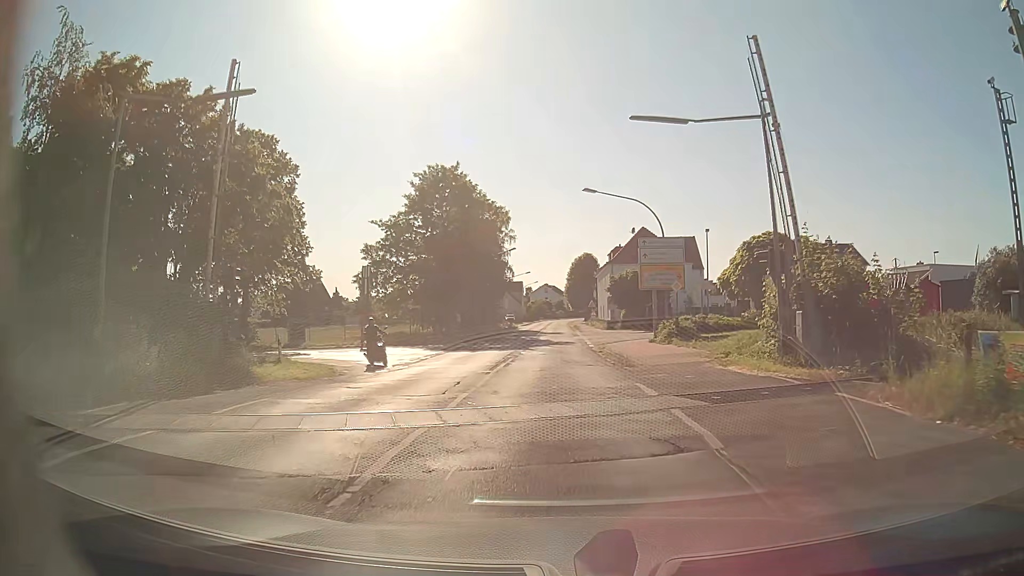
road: secondary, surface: asphalt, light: Day
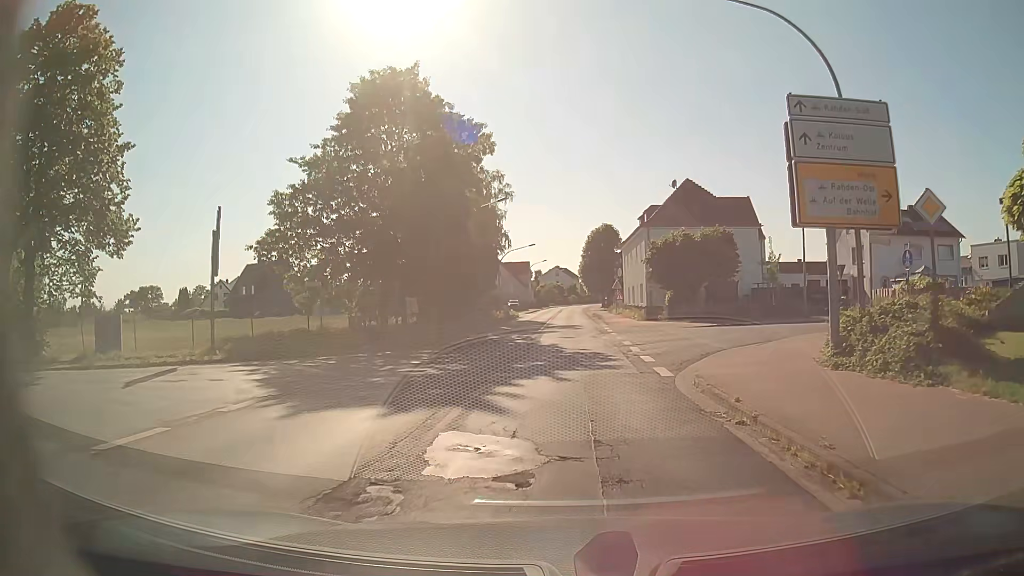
(-0.1, +20.8) m; -2°
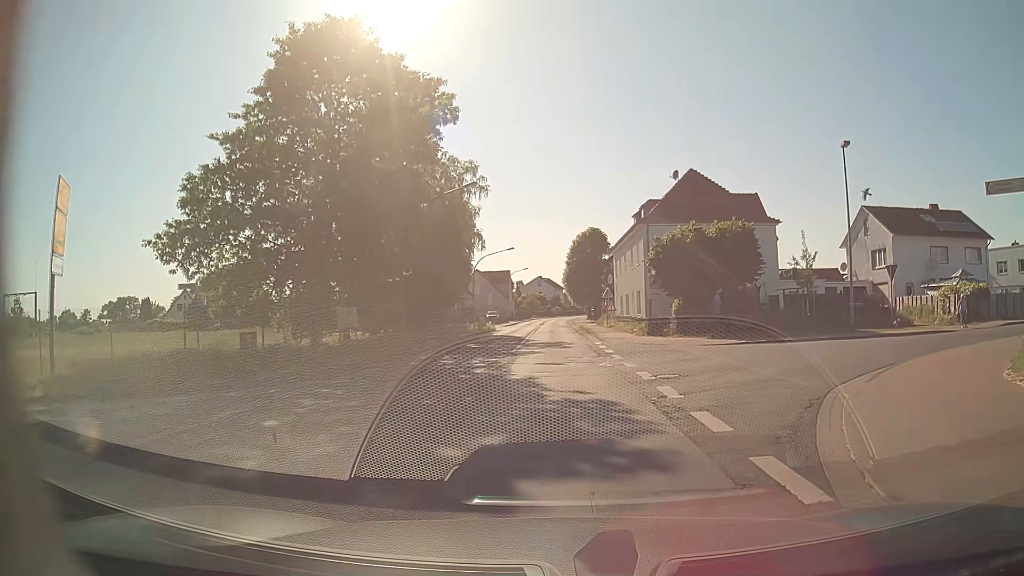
(+0.2, +8.2) m; +3°
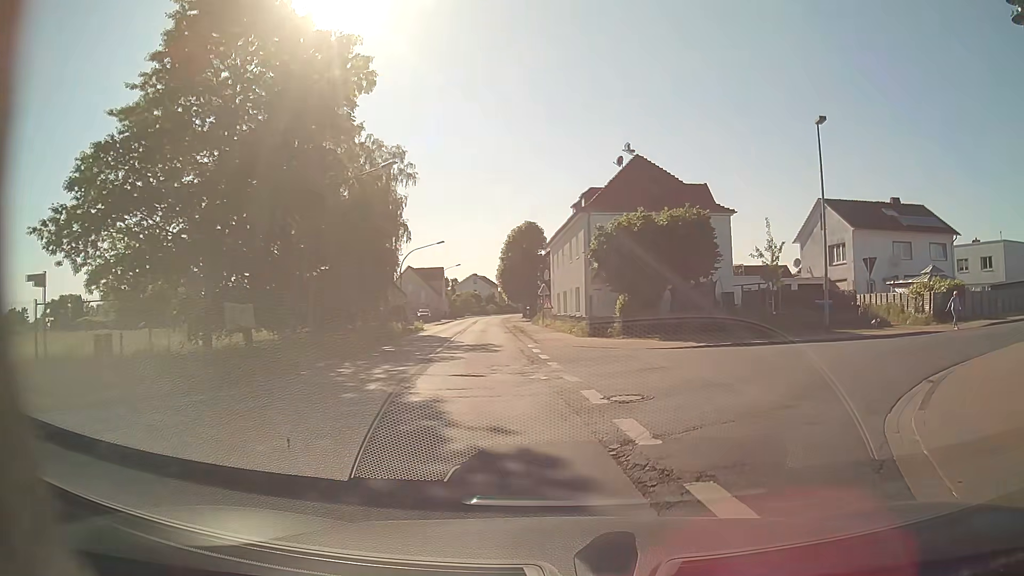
(+0.1, +4.0) m; +4°
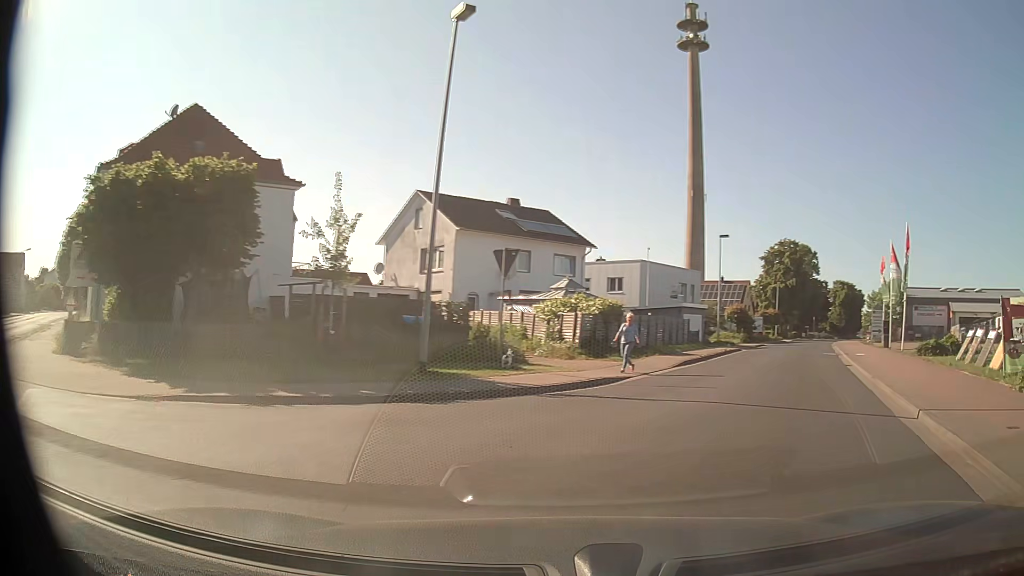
(+2.8, +11.3) m; +33°
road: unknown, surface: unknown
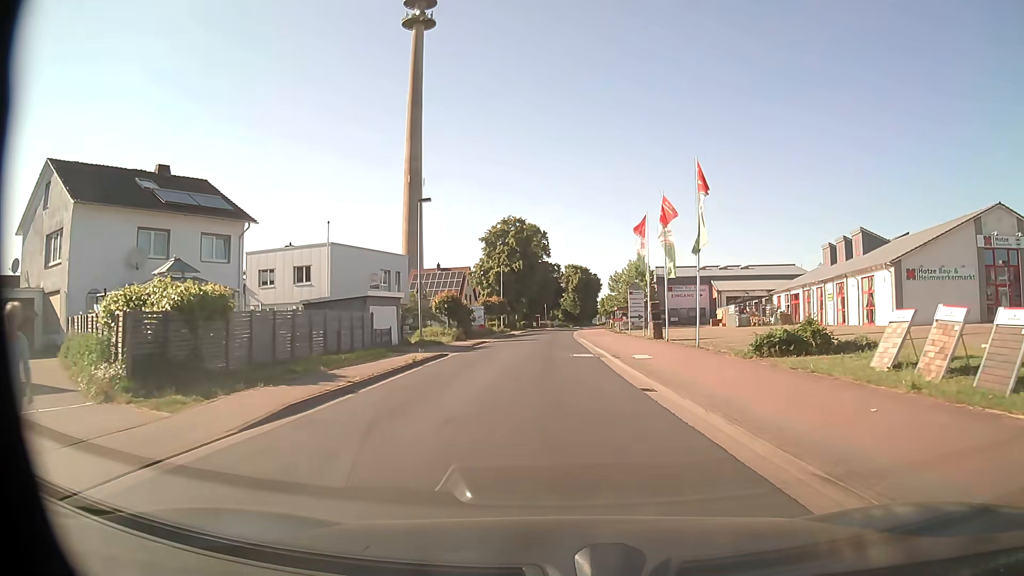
(+4.2, +12.5) m; +26°
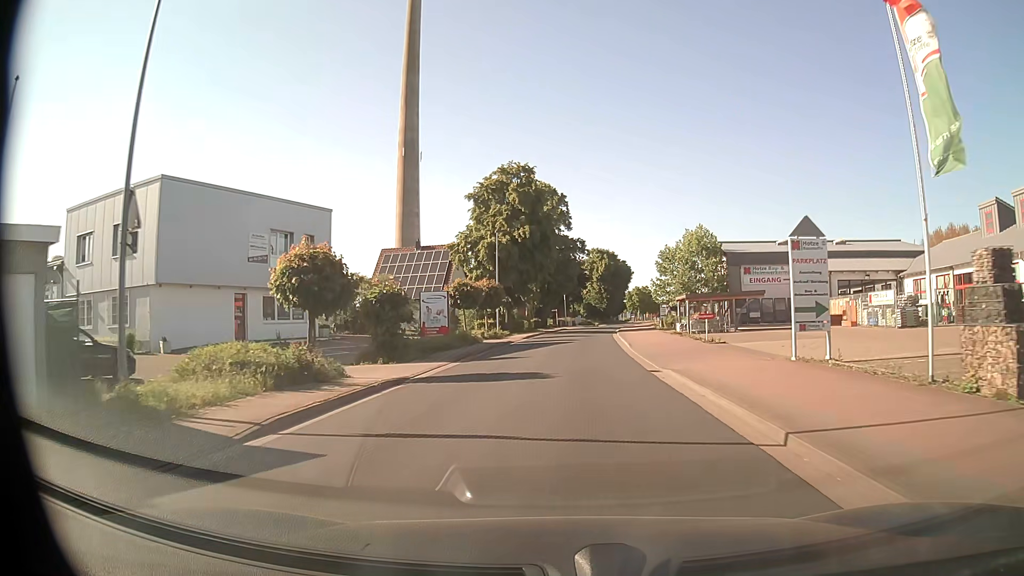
(-0.6, +28.7) m; -2°
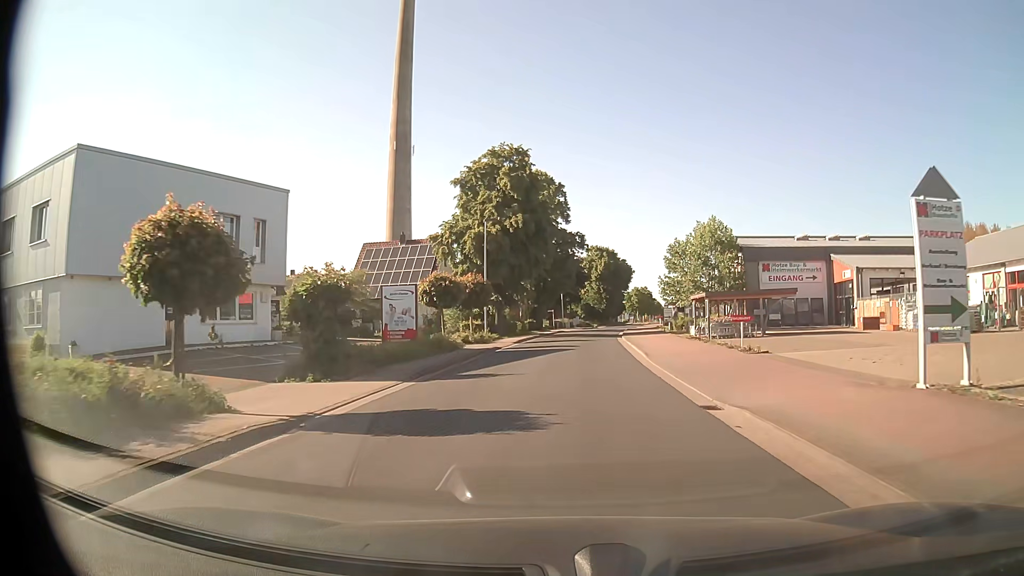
(0.0, +6.4) m; +1°
(0, +10) (0, +20) (+1, +30) (+1, +40) (+2, +50) (+3, +60) (+5, +70) (+6, +80) (+8, +90) (+9, +99) m
